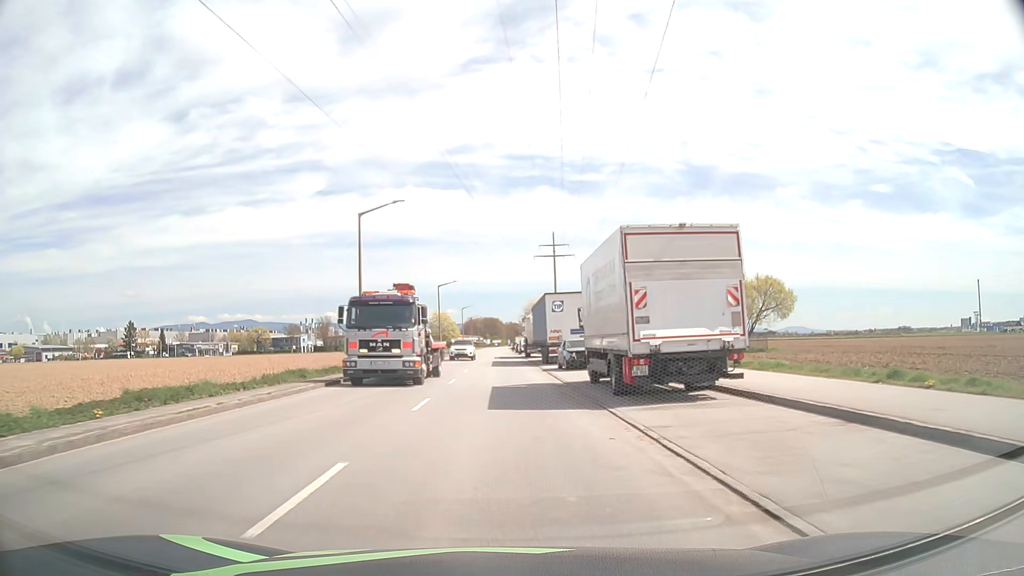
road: tertiary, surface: asphalt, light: Day
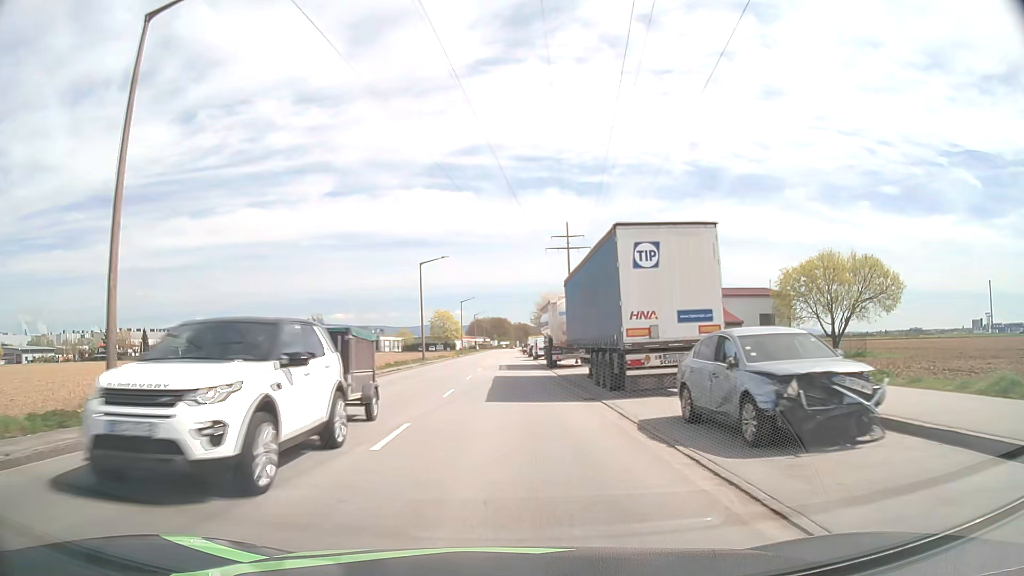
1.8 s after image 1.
(-0.2, +22.9) m; 0°
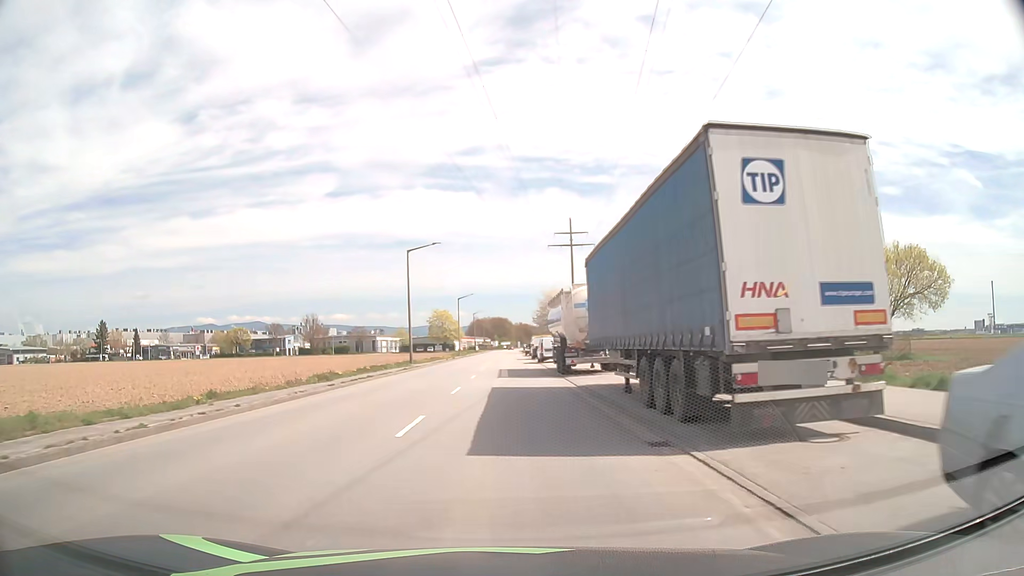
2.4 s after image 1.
(-0.1, +7.6) m; -1°
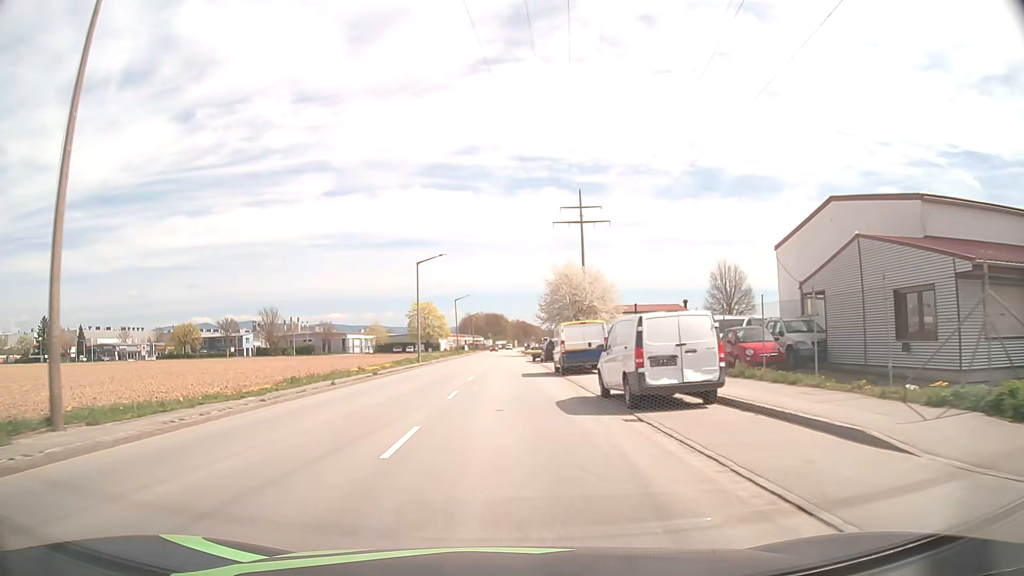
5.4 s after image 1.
(+0.1, +38.1) m; +1°
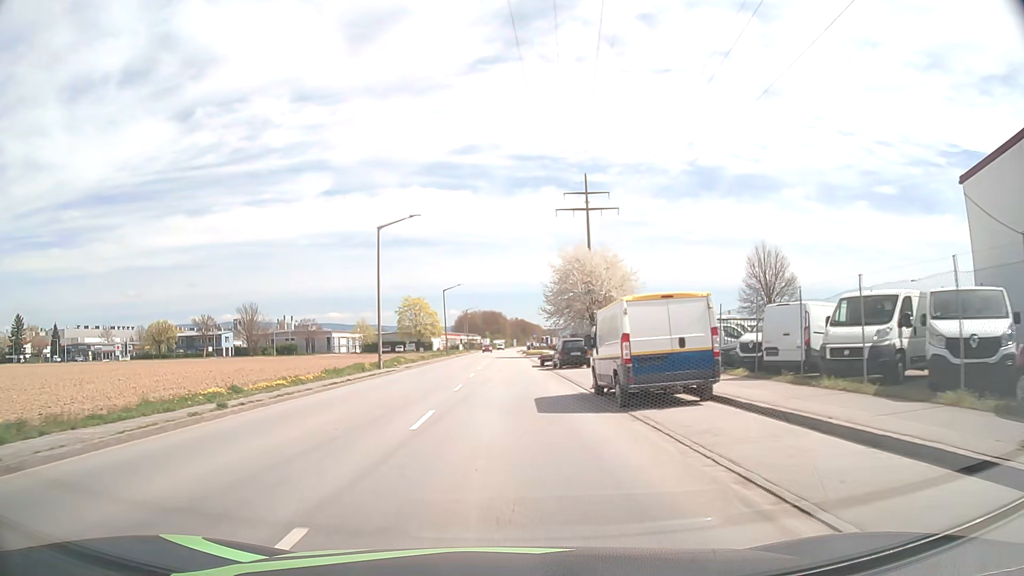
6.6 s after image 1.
(0.0, +15.3) m; 0°
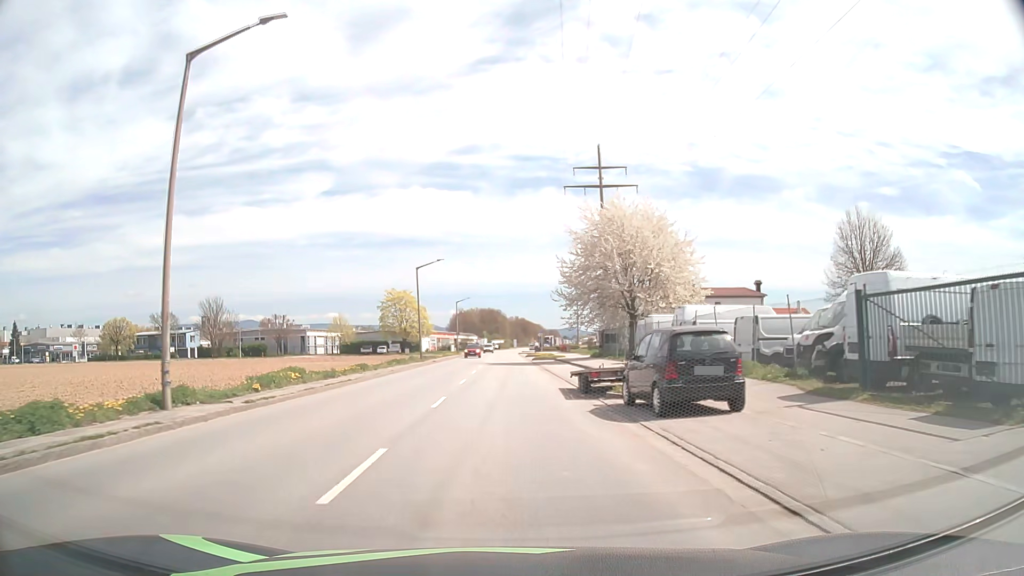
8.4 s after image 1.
(0.0, +23.2) m; 0°
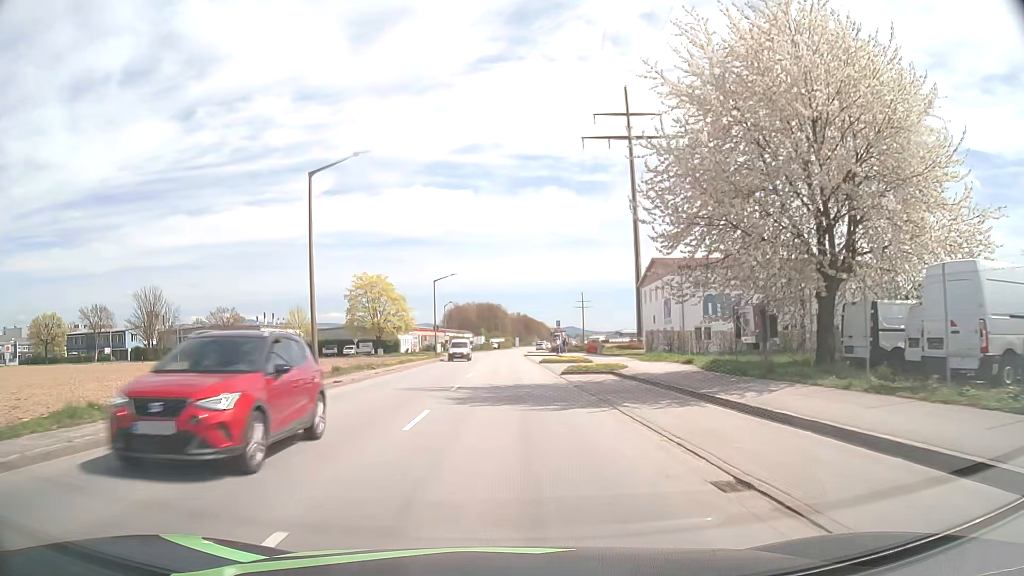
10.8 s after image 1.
(0.0, +31.1) m; 0°
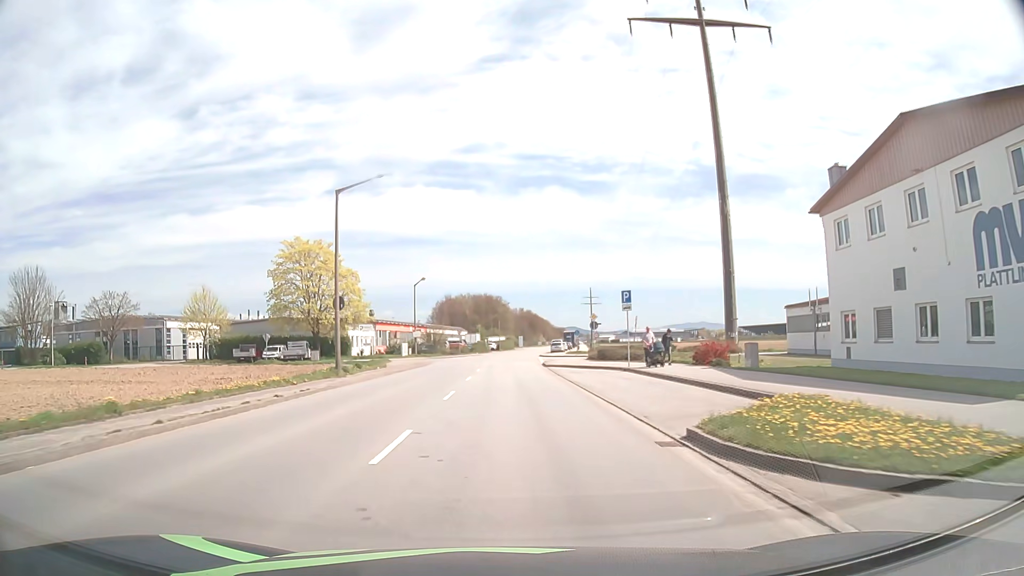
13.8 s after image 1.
(-0.1, +39.3) m; 0°
(0, +10) (0, +20) (0, +30) (0, +40) (0, +50) (+1, +60) (+1, +70) (+2, +80) (+3, +90) (+4, +100) m
